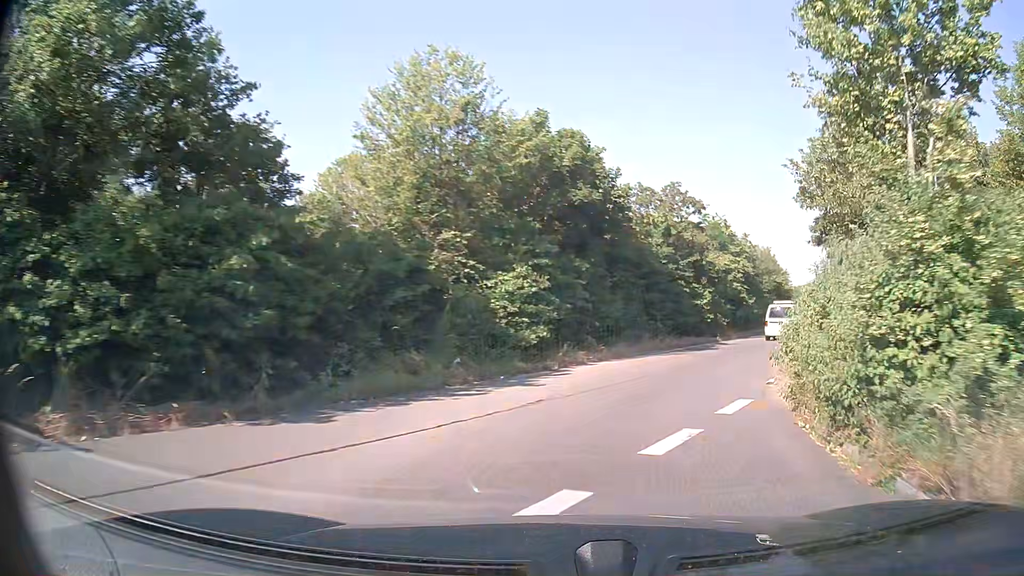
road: primary_link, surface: asphalt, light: Day
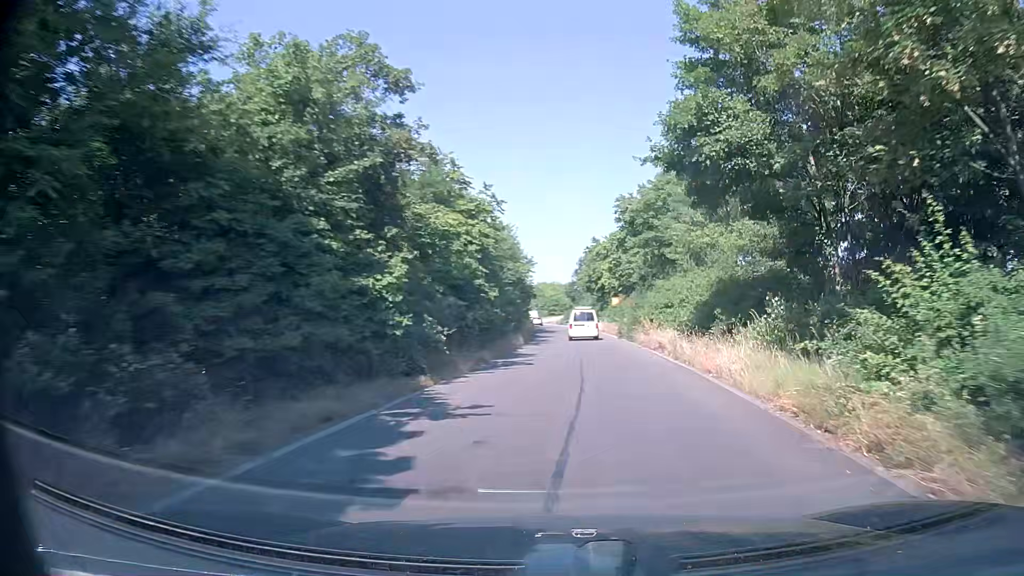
(+4.7, +20.4) m; +24°
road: trunk_link
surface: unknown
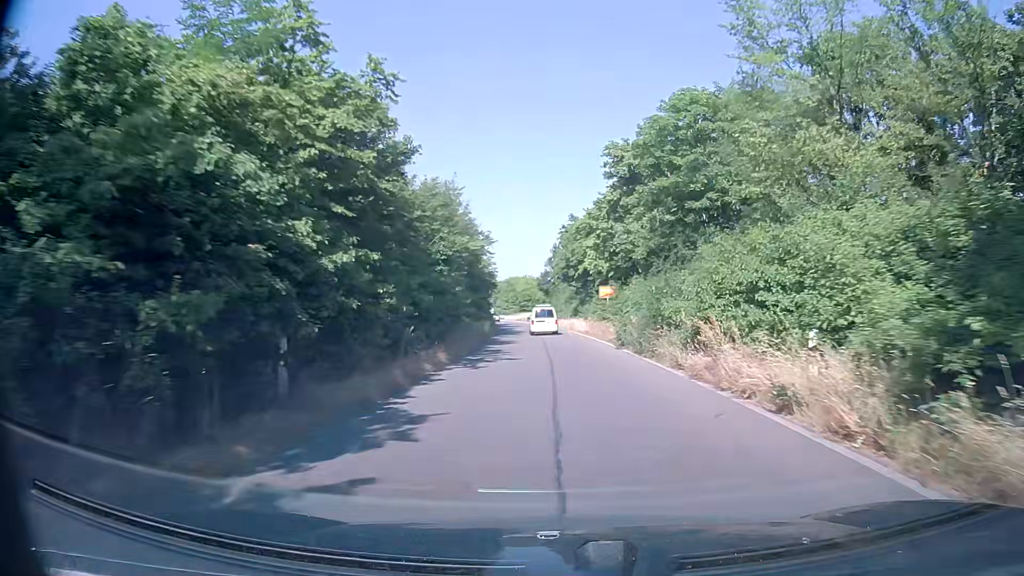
(+0.5, +15.9) m; +2°
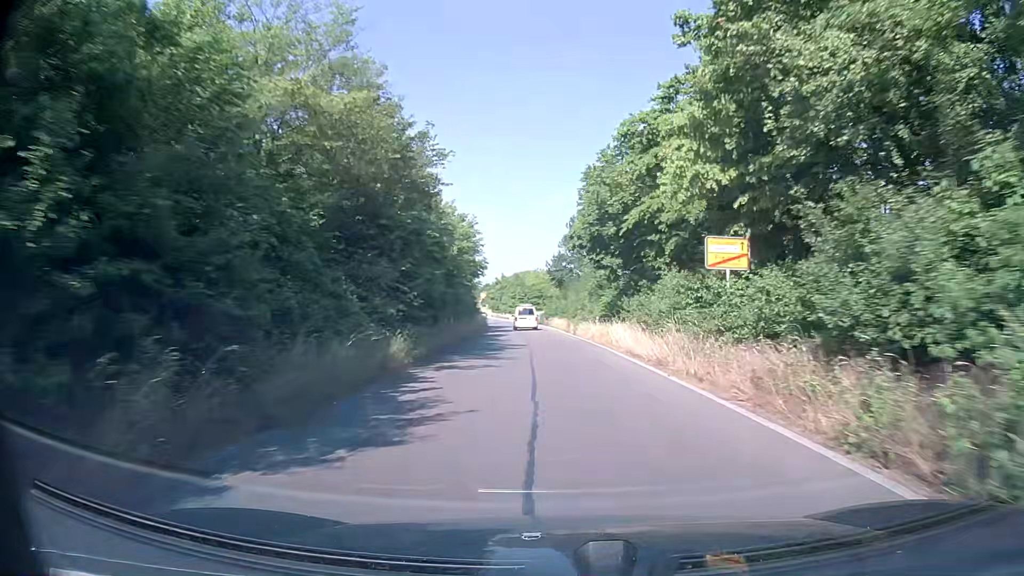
(-0.3, +25.5) m; -1°
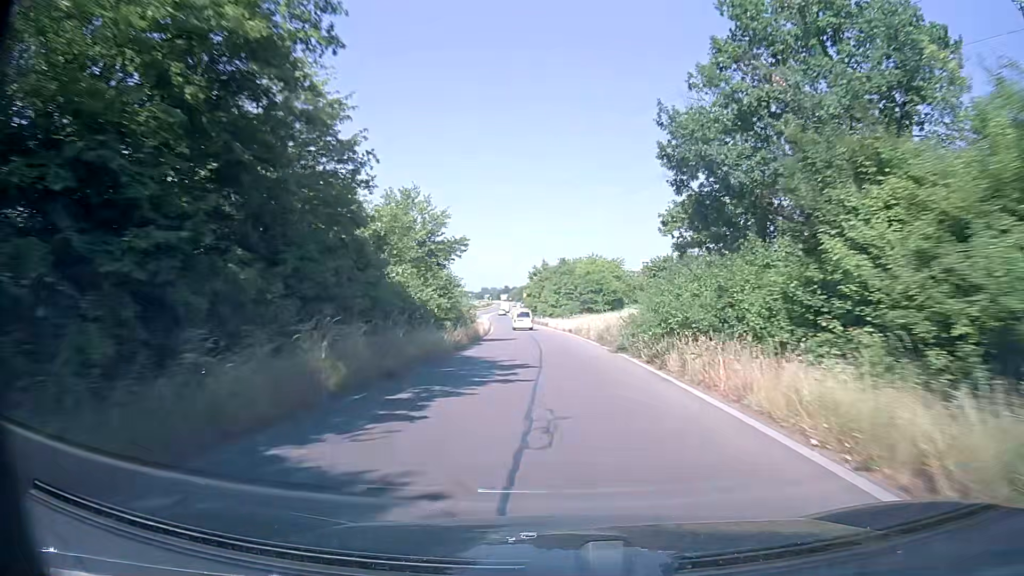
(-2.1, +48.5) m; -4°
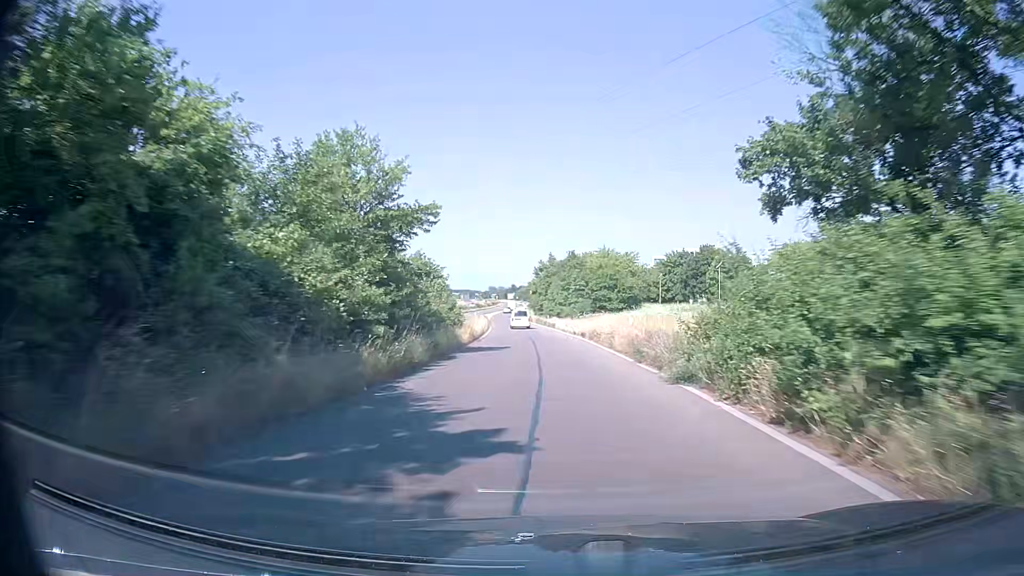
(-0.1, +10.4) m; -1°
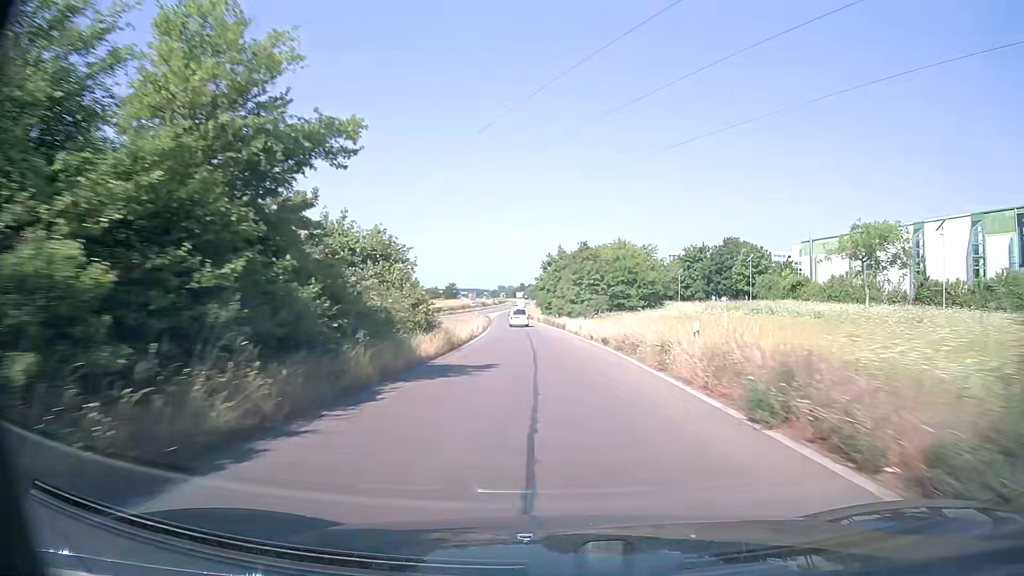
(0.0, +10.6) m; -1°
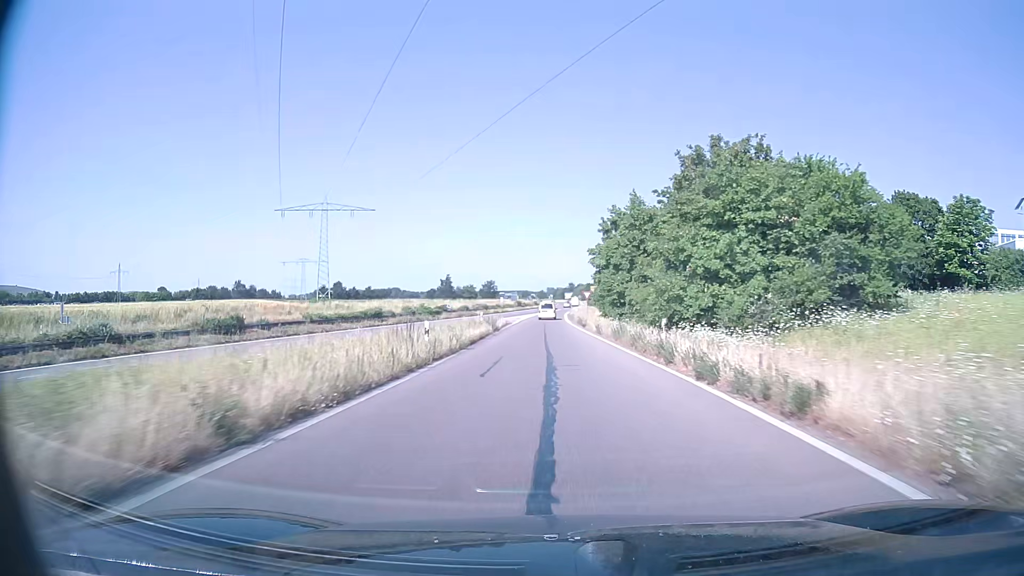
(-1.6, +44.3) m; -4°
(0, +10) (0, +20) (-1, +30) (-1, +40) (-1, +50) (-1, +60) (-1, +70) (-1, +80) (-1, +90) (-1, +100) m
